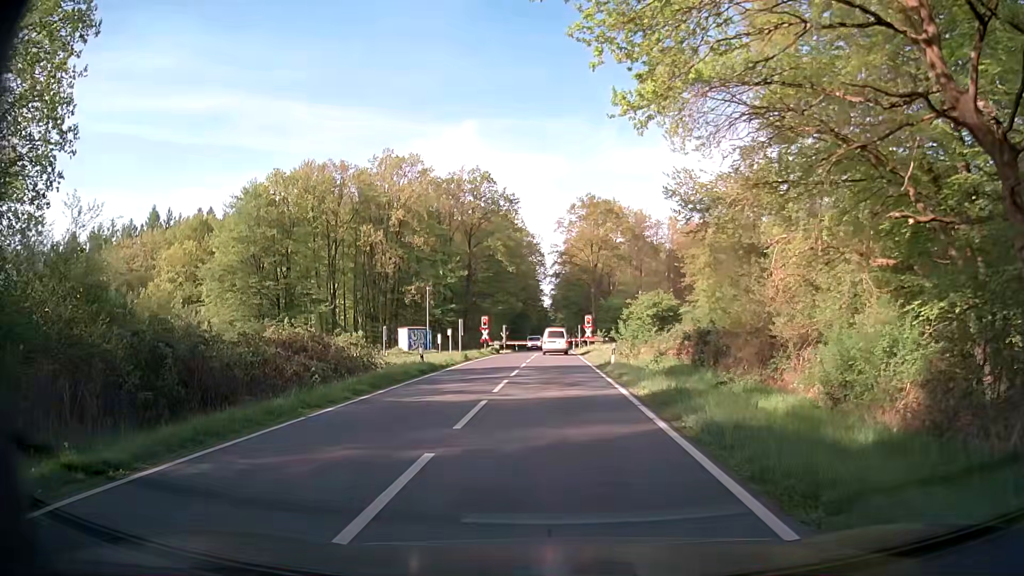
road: secondary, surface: asphalt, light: Day
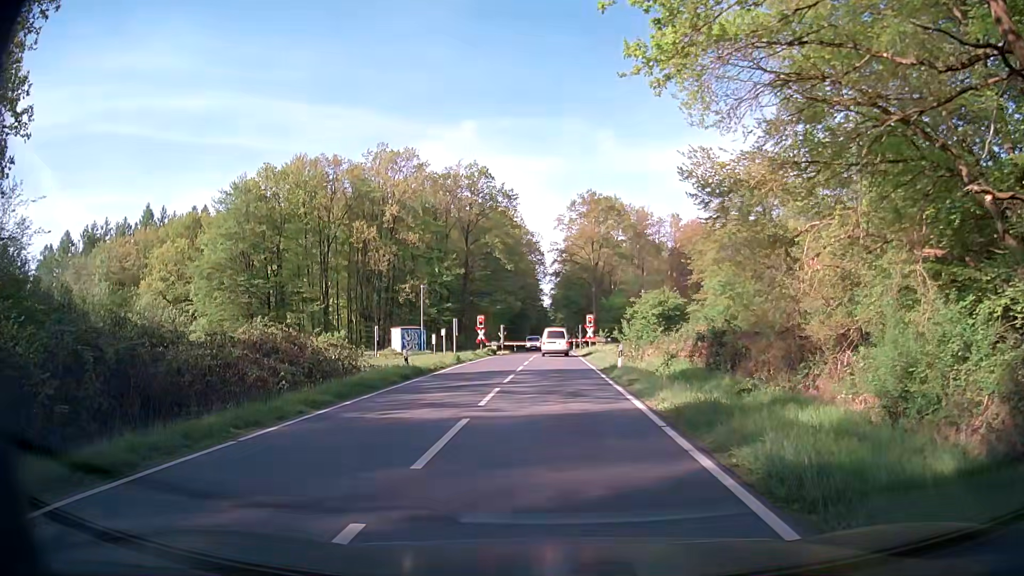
(+0.1, +2.9) m; +1°
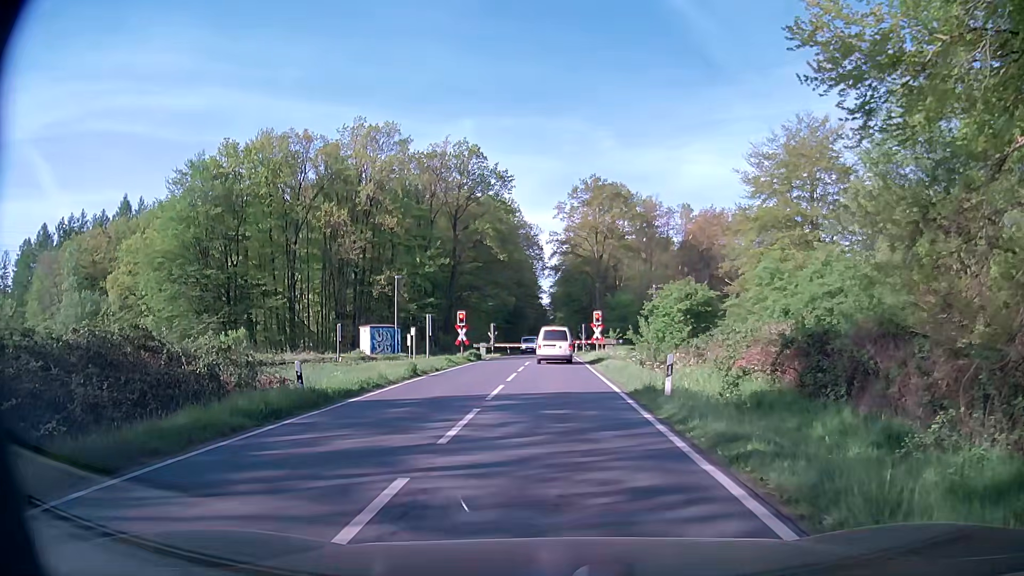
(0.0, +10.3) m; 0°
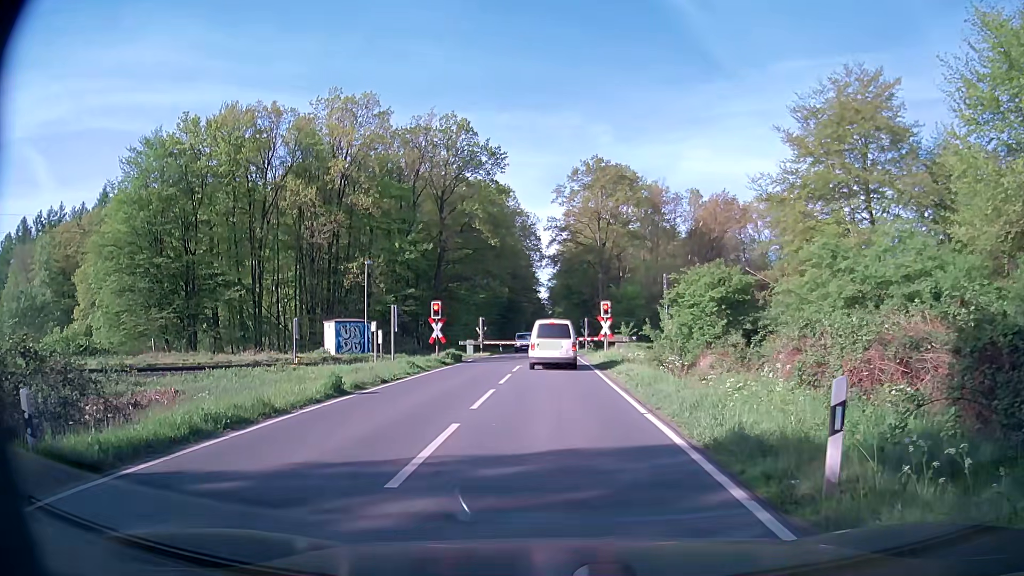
(0.0, +8.3) m; 0°
